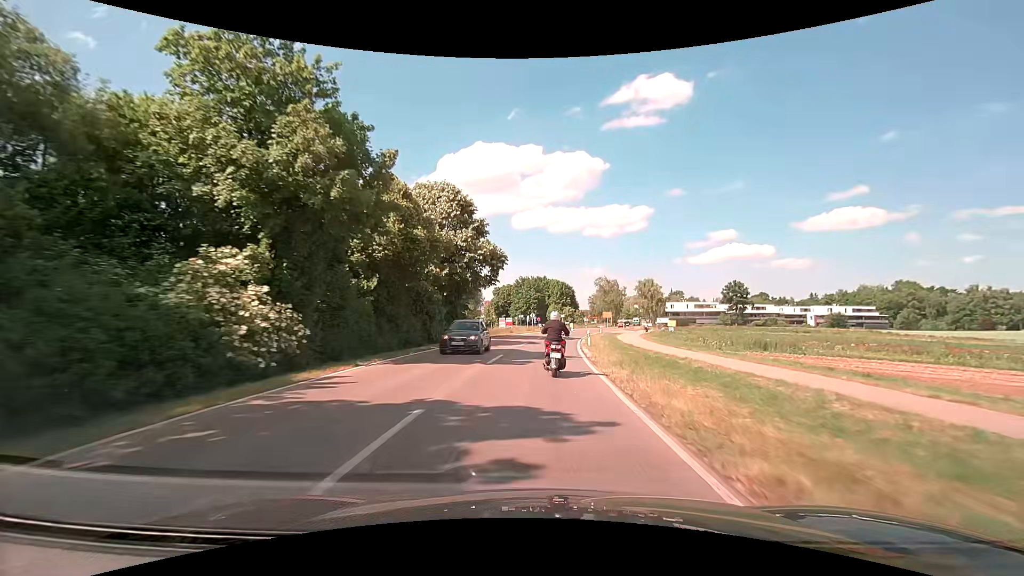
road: secondary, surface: asphalt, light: Day
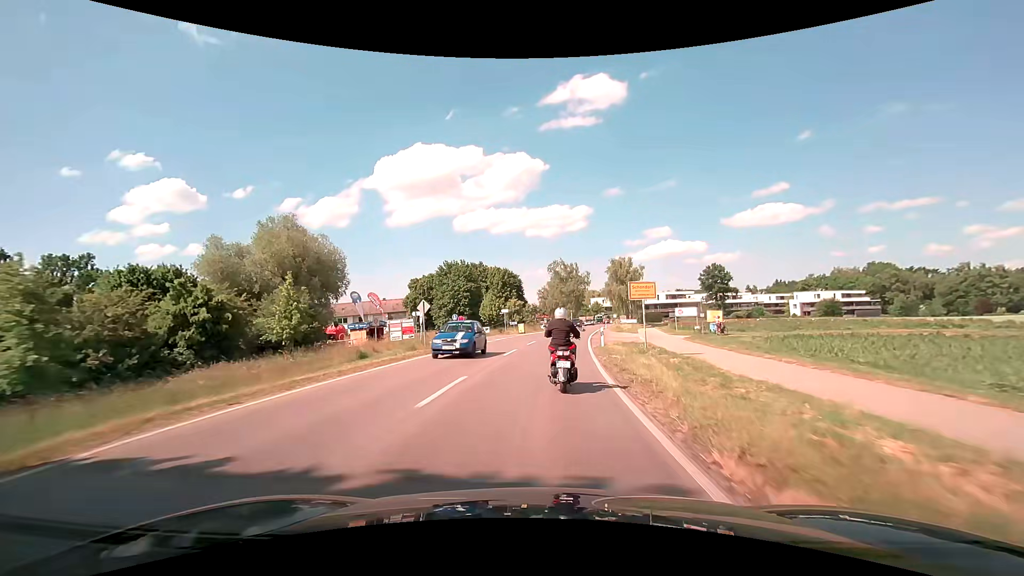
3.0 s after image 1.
(+2.2, +45.0) m; +6°
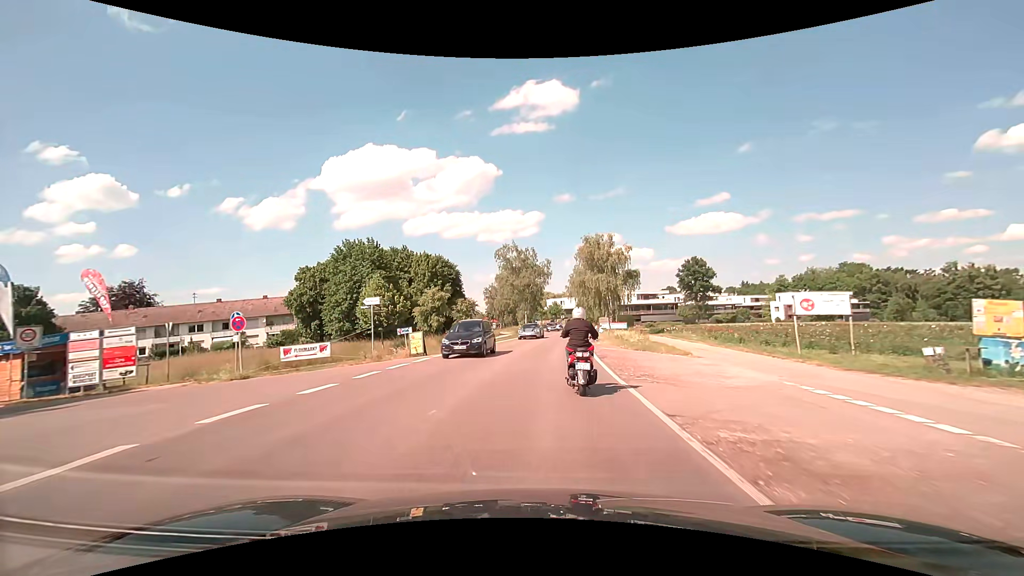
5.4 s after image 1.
(+1.6, +32.6) m; +6°
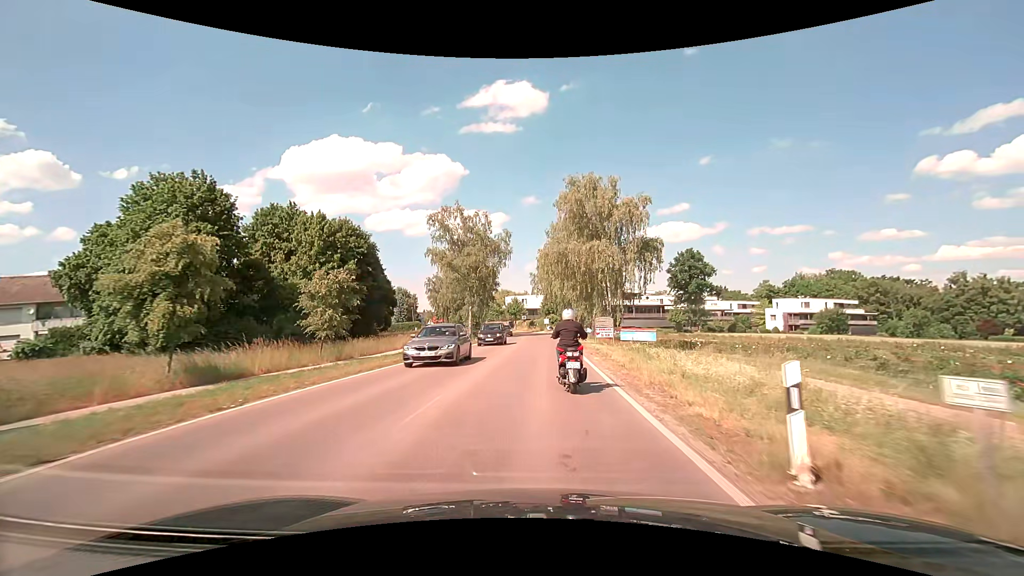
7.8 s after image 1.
(+1.2, +30.5) m; +4°
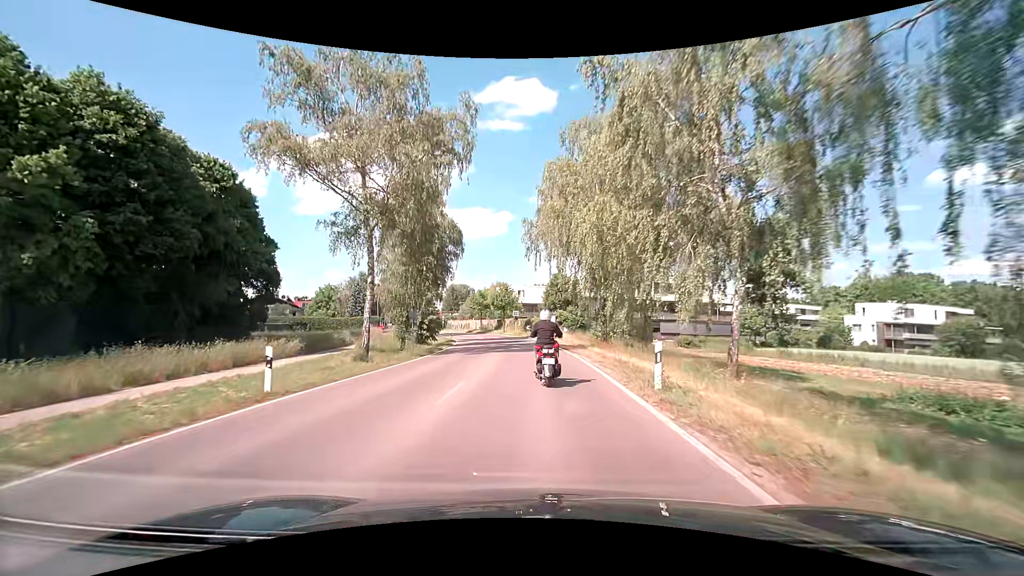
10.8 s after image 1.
(+0.4, +36.7) m; 0°
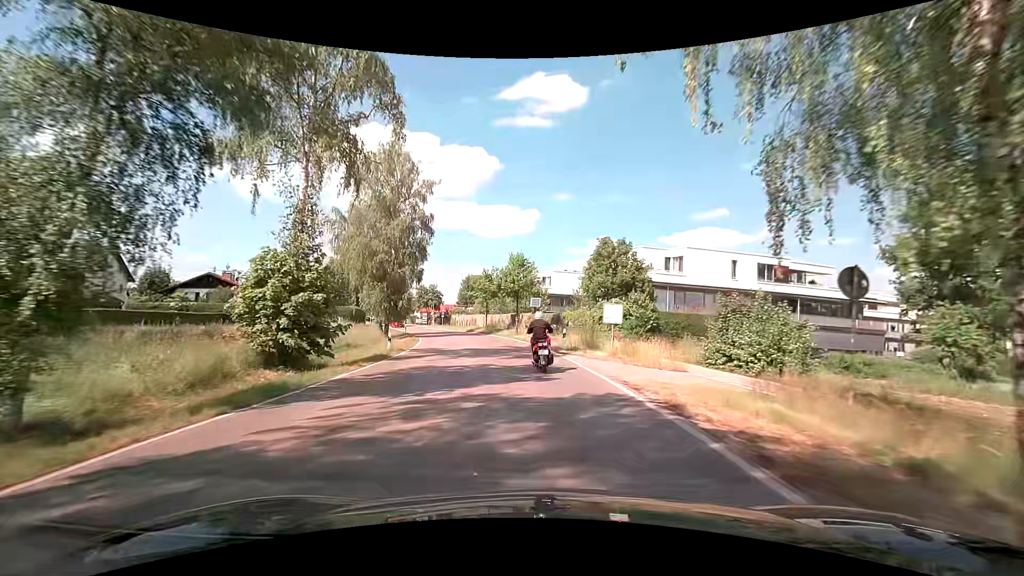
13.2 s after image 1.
(-0.7, +27.7) m; -3°
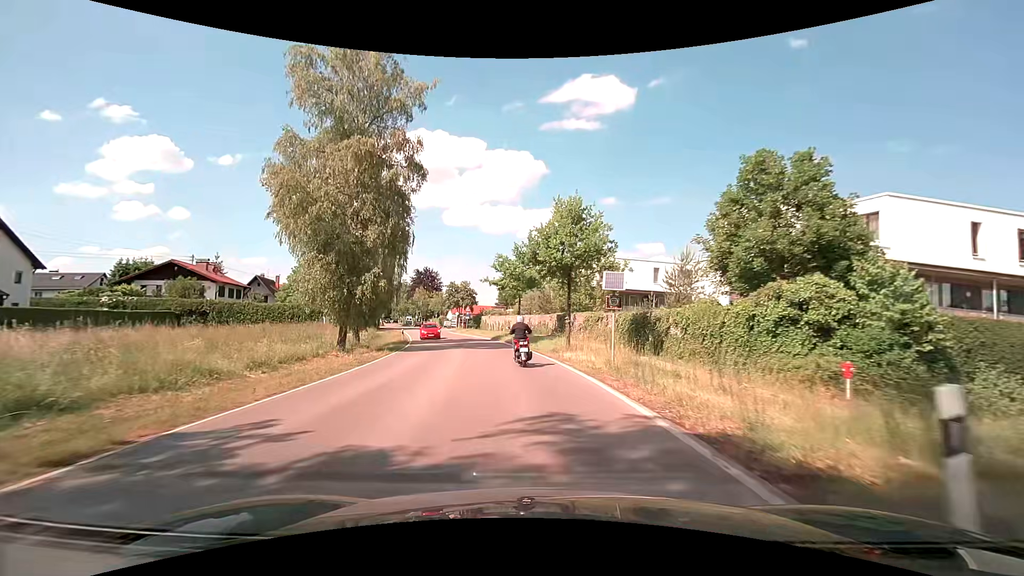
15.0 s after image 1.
(-1.0, +20.7) m; -5°
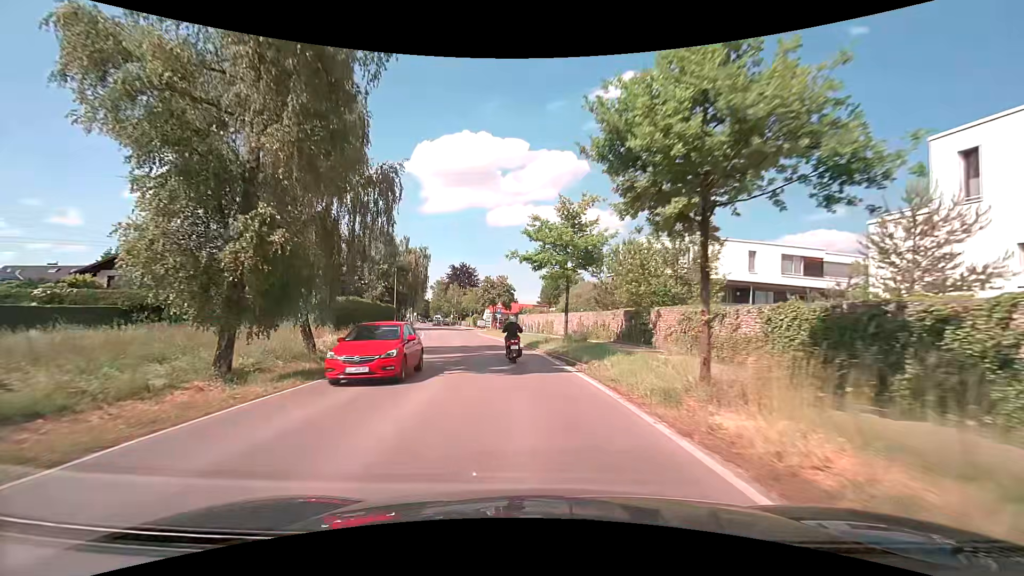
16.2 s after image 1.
(-0.5, +14.1) m; -5°
(0, +10) (-1, +20) (-3, +30) (-5, +40) (-7, +50) (-8, +59) (-10, +69) (-12, +79) (-14, +89) (-16, +99) m
